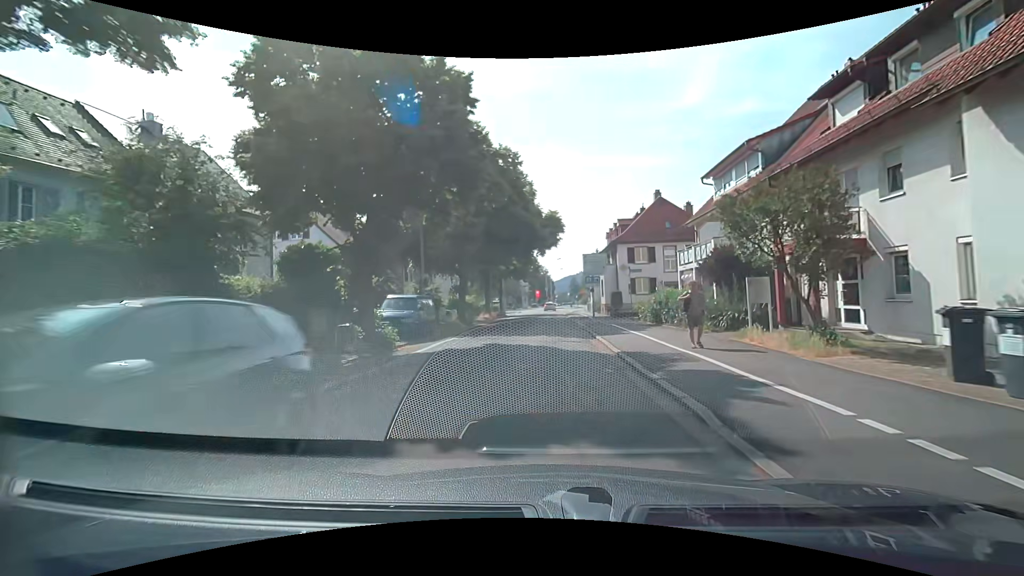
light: Day
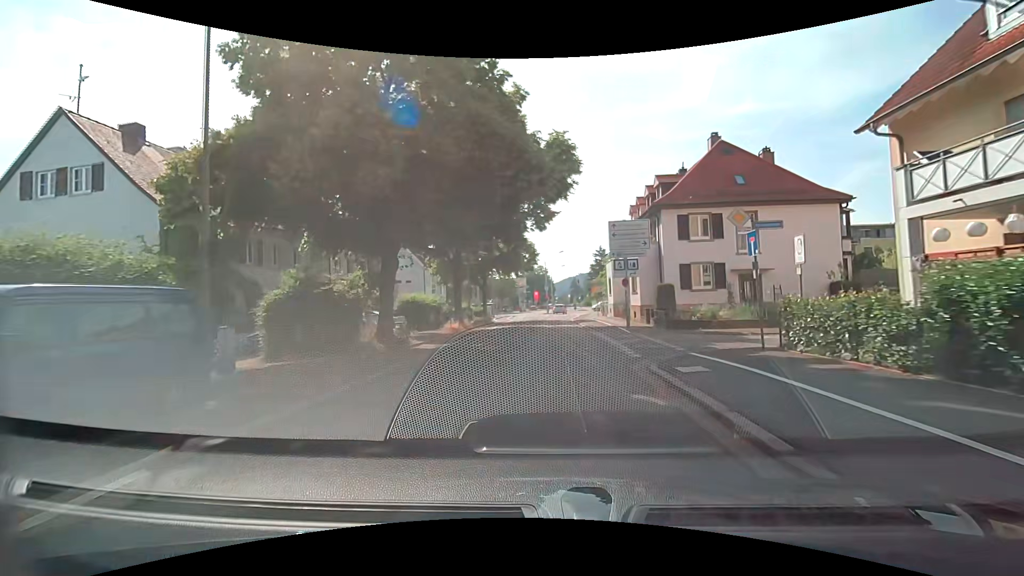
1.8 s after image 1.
(-0.2, +17.4) m; 0°
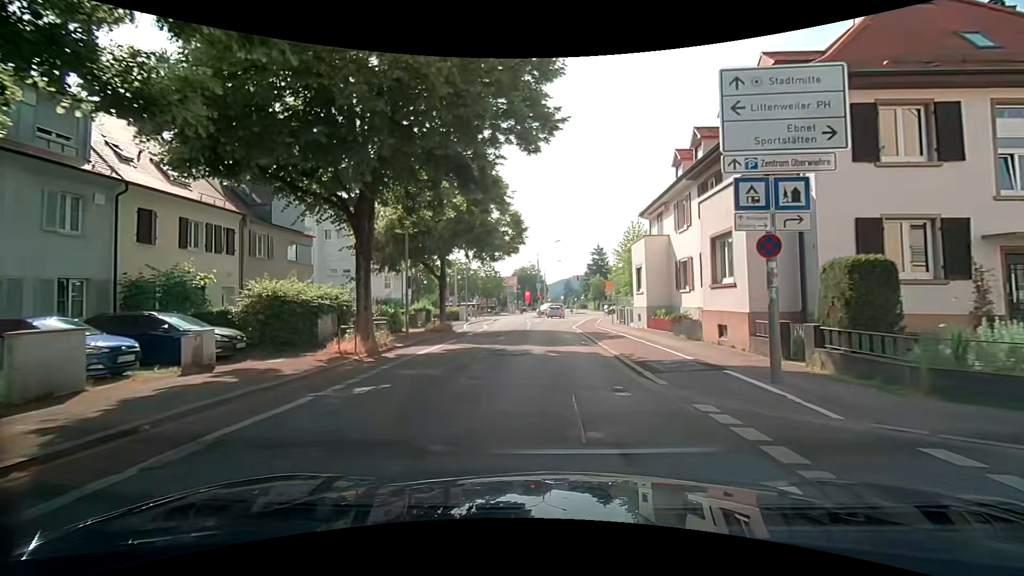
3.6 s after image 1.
(-0.1, +16.5) m; 0°
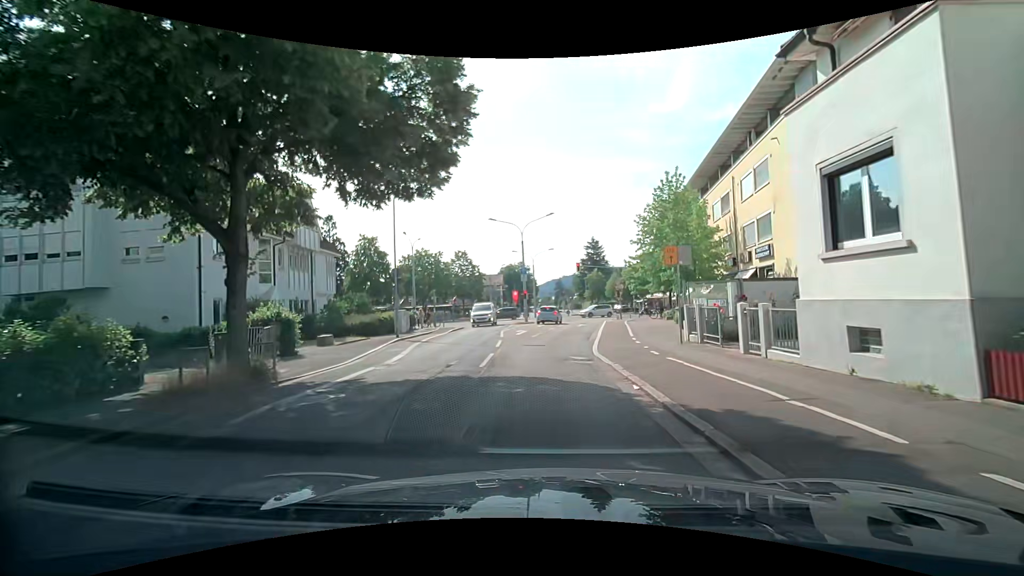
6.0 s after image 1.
(+0.8, +19.9) m; +1°
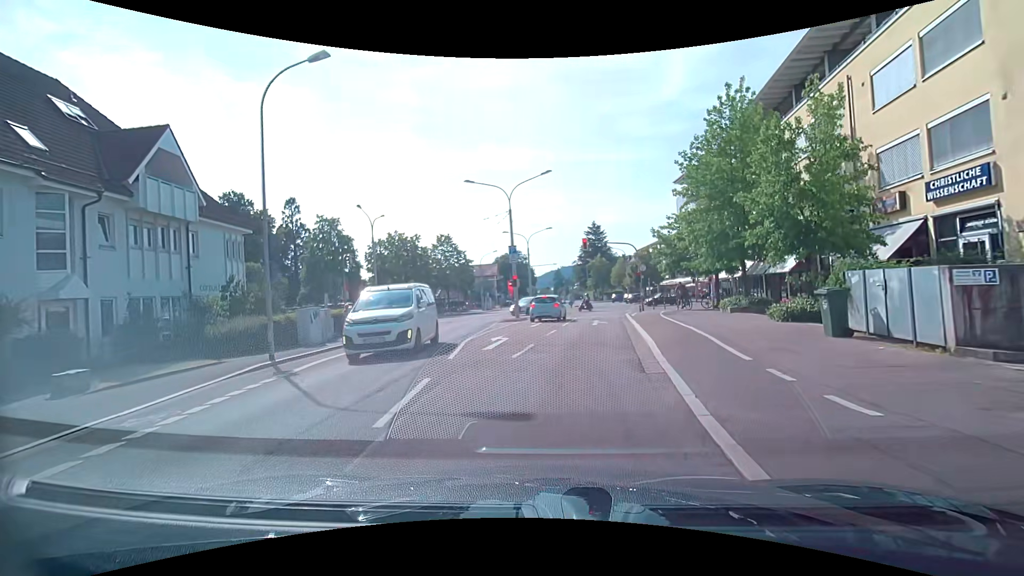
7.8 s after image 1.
(0.0, +12.3) m; 0°
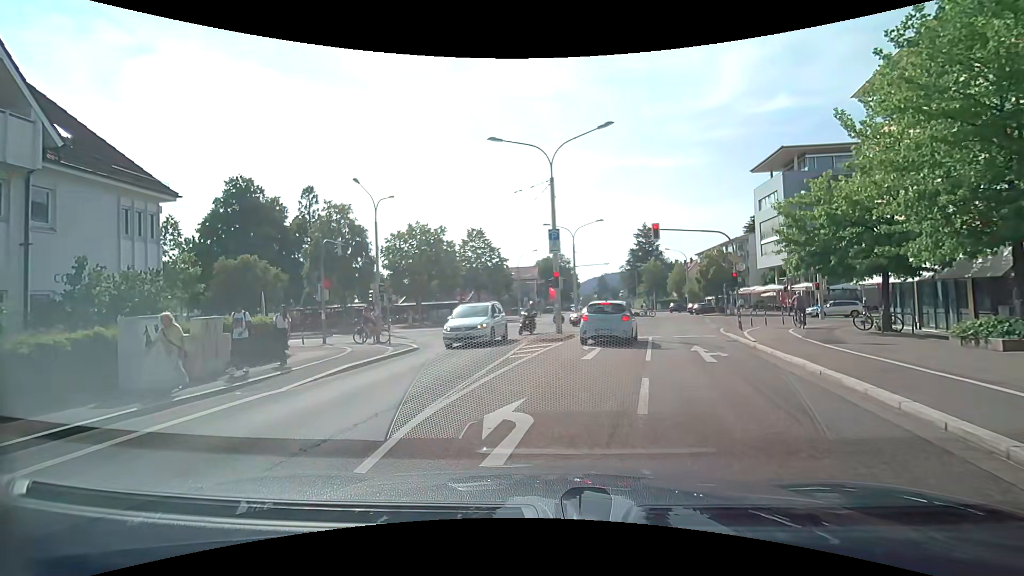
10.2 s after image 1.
(-0.4, +10.5) m; -4°
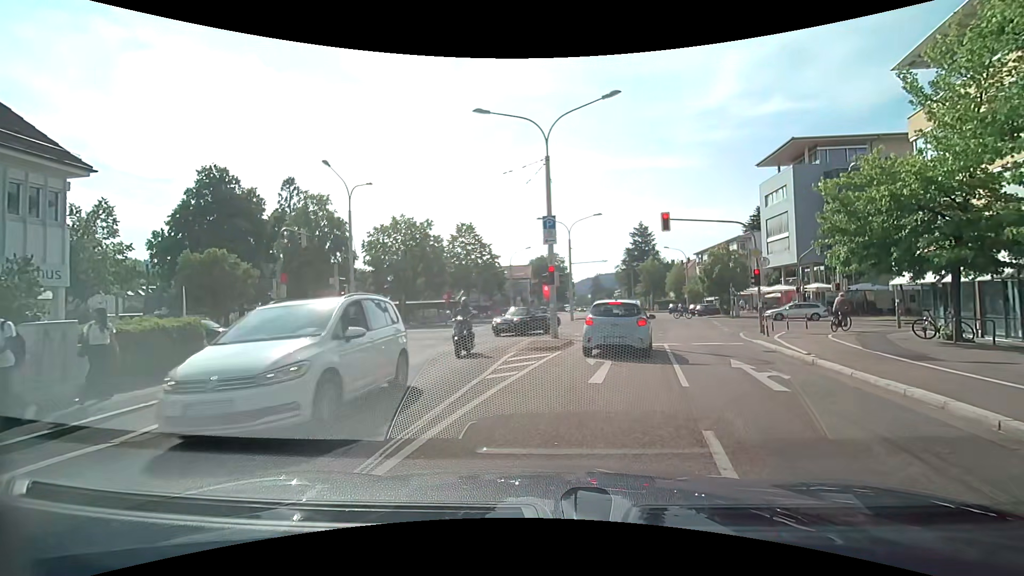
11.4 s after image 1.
(0.0, +3.7) m; -1°
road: tertiary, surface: asphalt
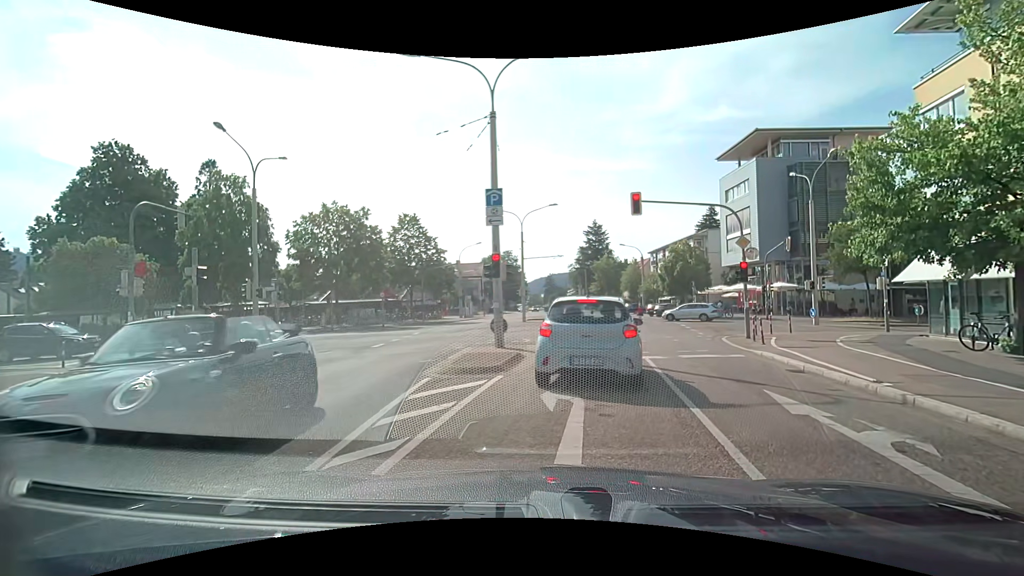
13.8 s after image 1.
(+0.2, +4.8) m; +7°
